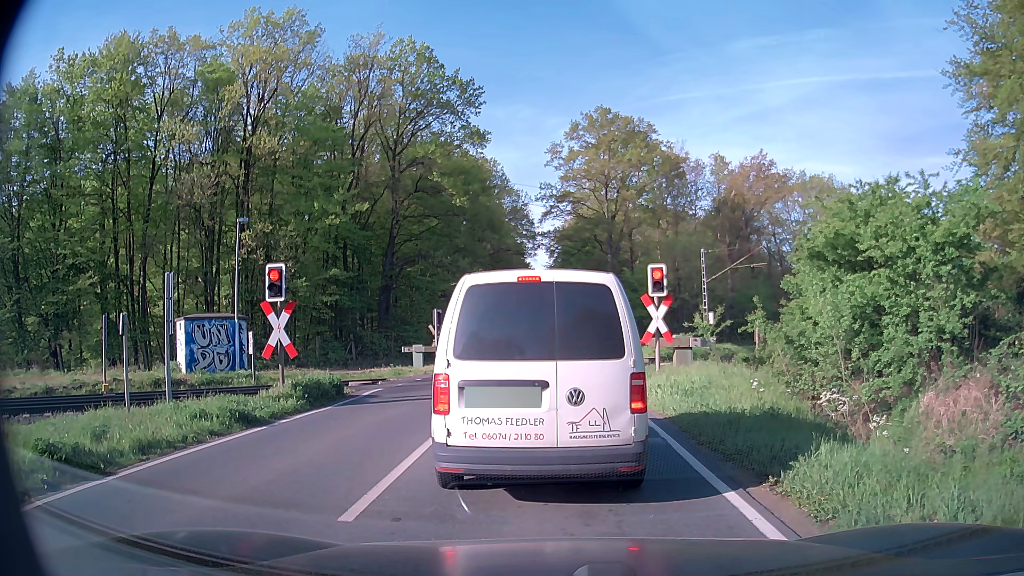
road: secondary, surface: asphalt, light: Day
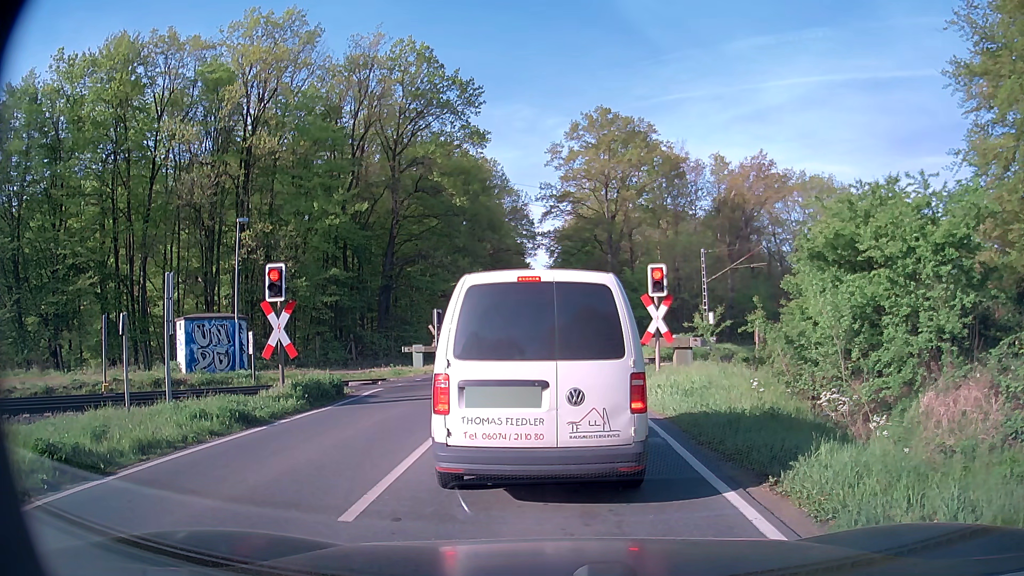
(0.0, 0.0) m; 0°
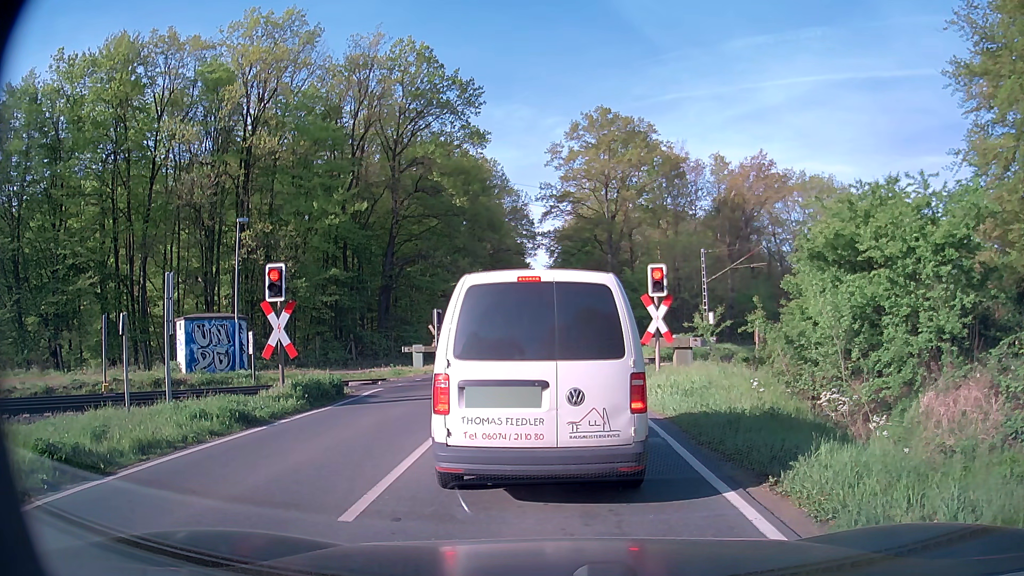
(0.0, 0.0) m; 0°
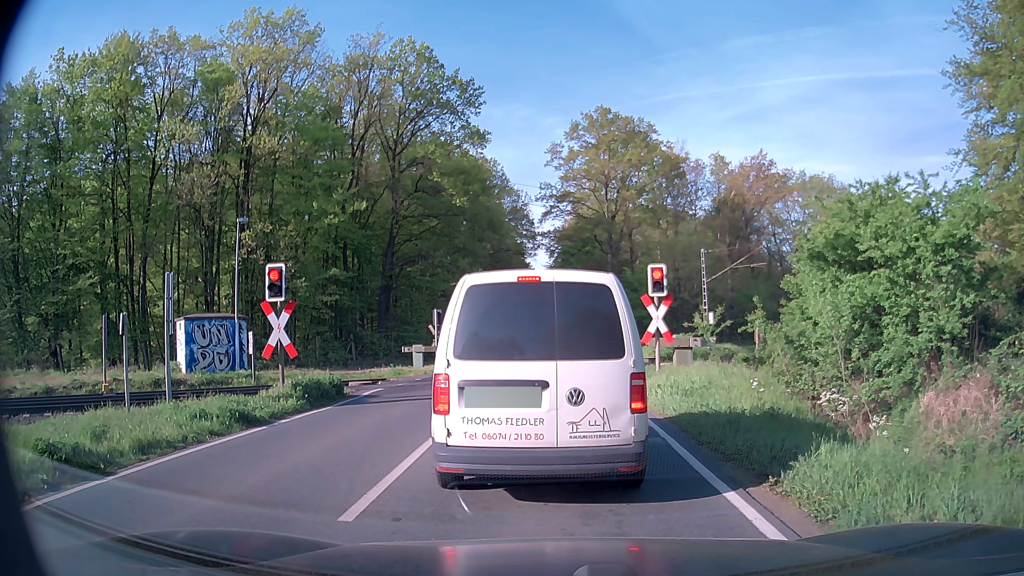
(0.0, 0.0) m; 0°
